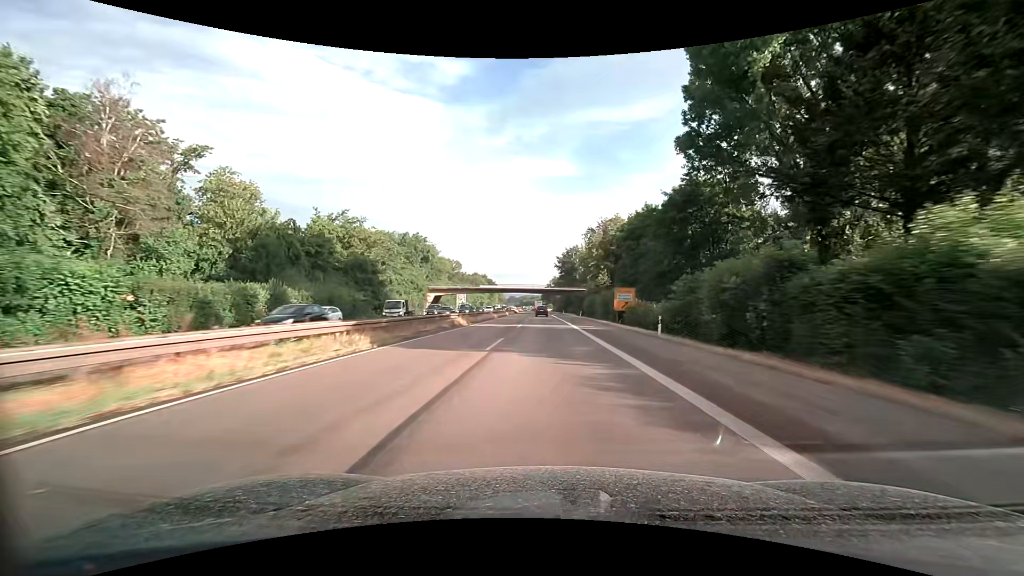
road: trunk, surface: asphalt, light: Day
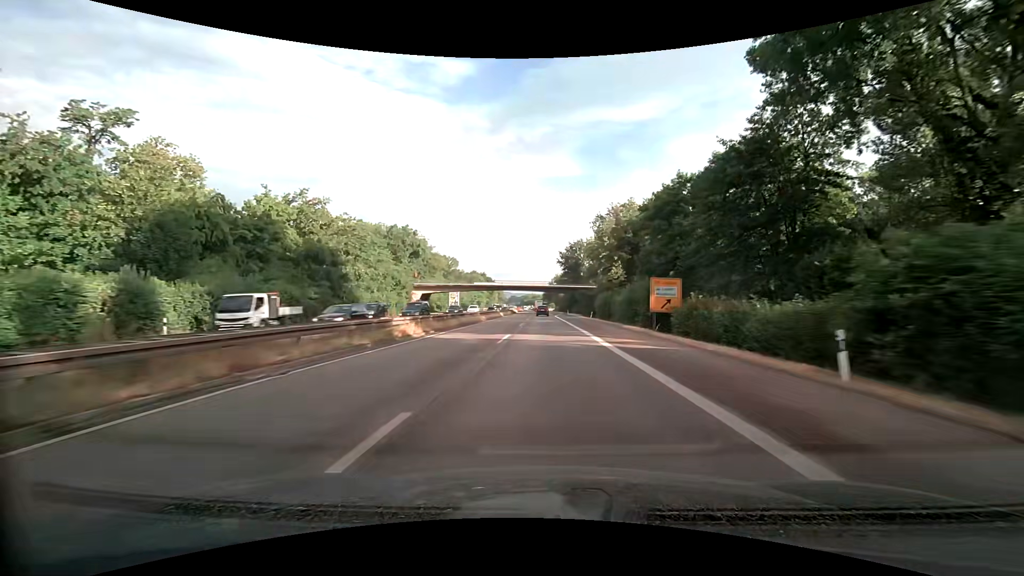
(0.0, +15.2) m; 0°
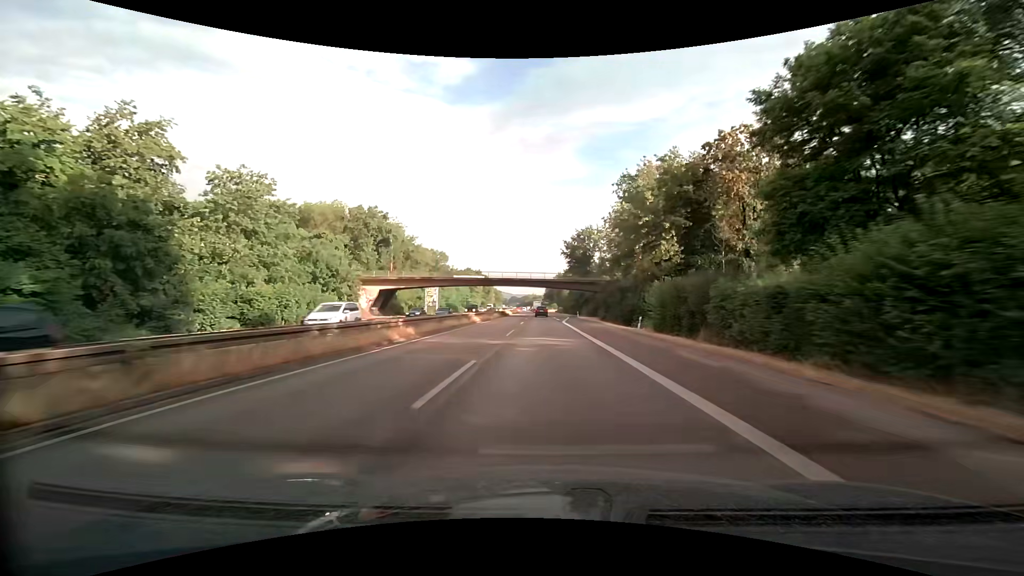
(-0.2, +30.4) m; 0°
